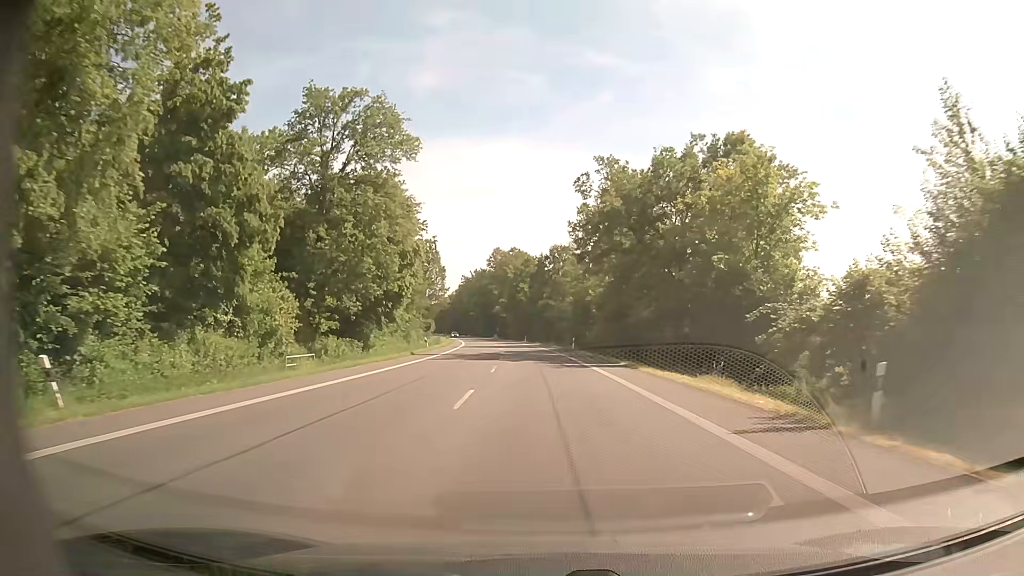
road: primary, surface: asphalt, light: Day
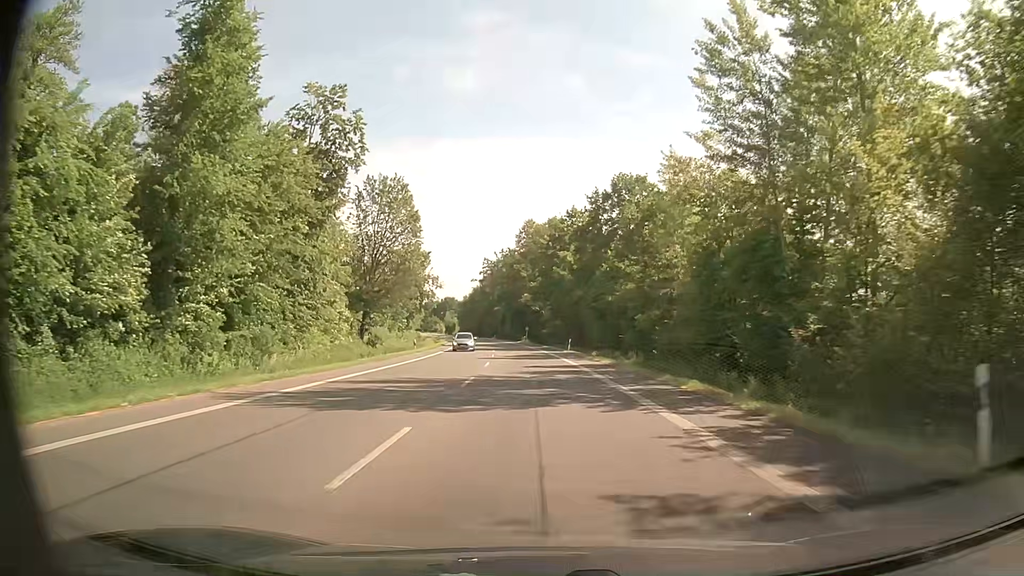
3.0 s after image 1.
(-1.4, +53.8) m; -4°
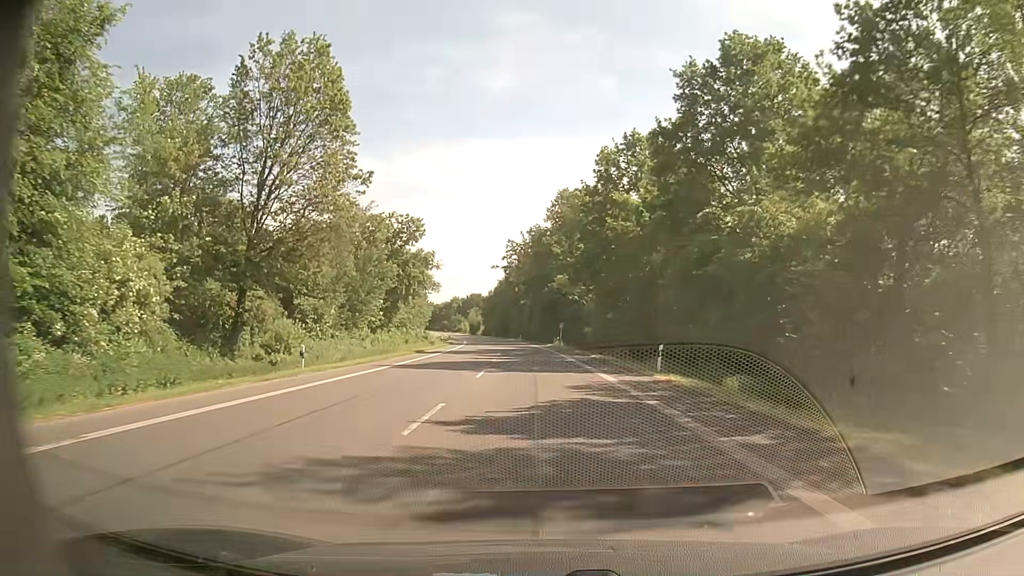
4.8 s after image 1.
(-0.8, +32.3) m; -3°
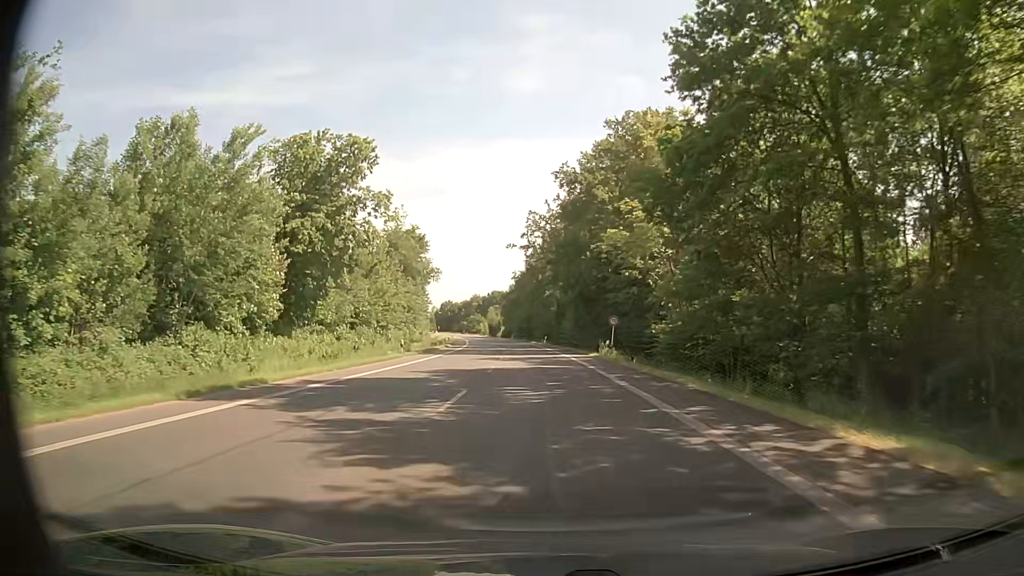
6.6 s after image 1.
(-0.7, +32.3) m; -2°
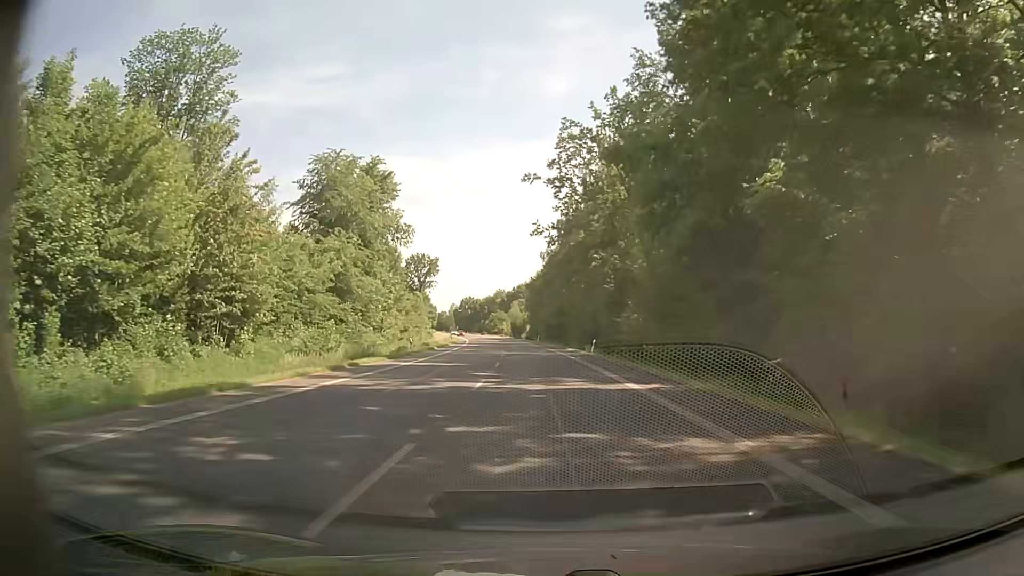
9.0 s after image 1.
(-1.2, +43.1) m; -3°
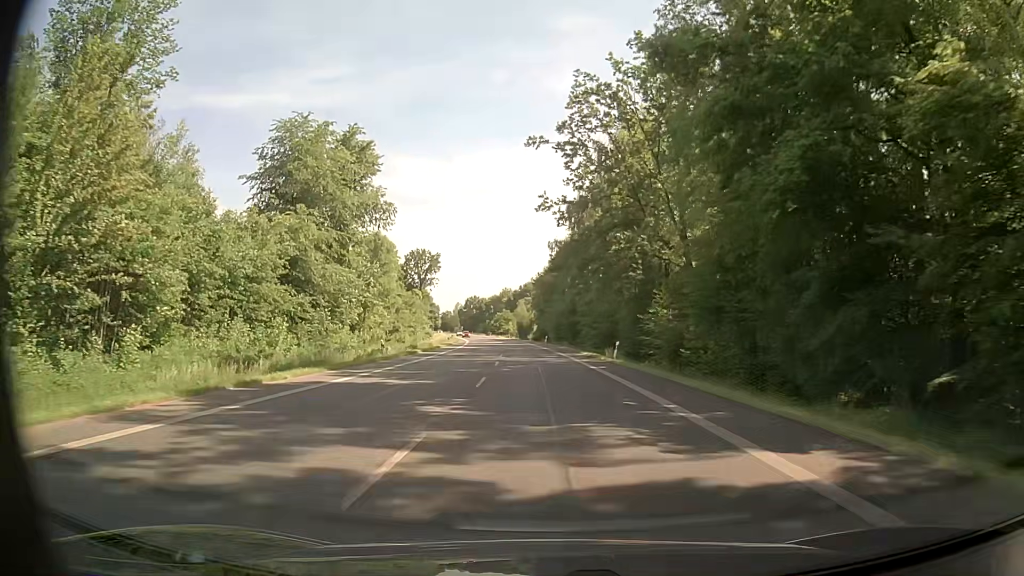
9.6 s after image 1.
(0.0, +10.8) m; -1°
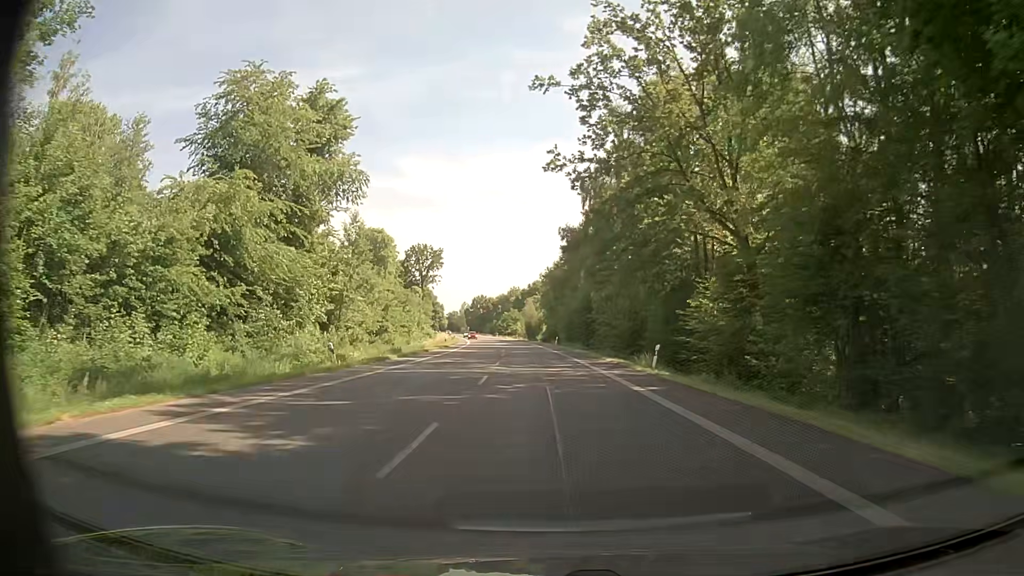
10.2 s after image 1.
(-0.1, +10.8) m; -1°
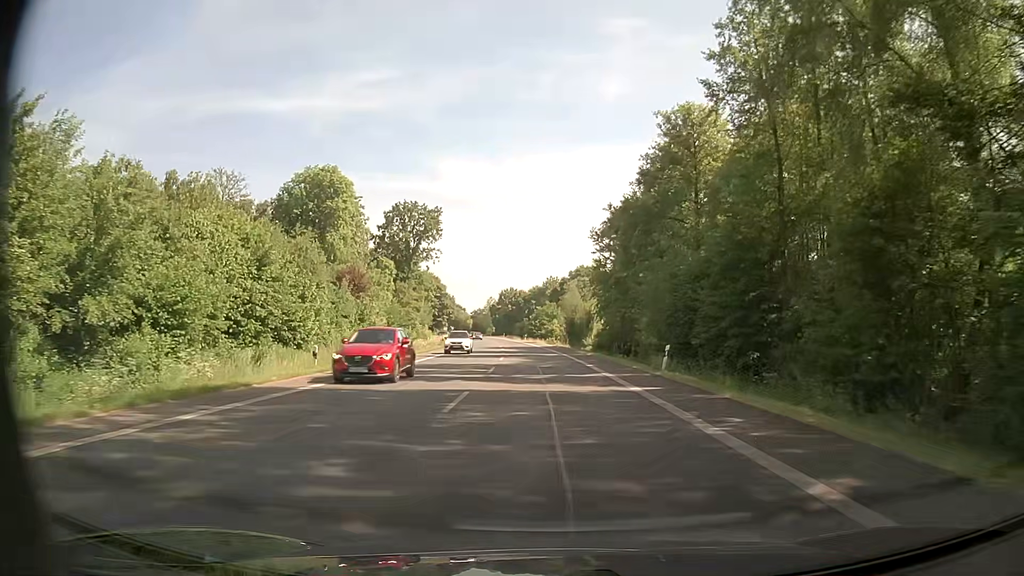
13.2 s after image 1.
(-1.7, +53.7) m; -3°
(0, +10) (0, +20) (-1, +30) (-1, +40) (-1, +50) (-2, +60) (-3, +70) (-4, +80) (-4, +90) (-5, +100) m
